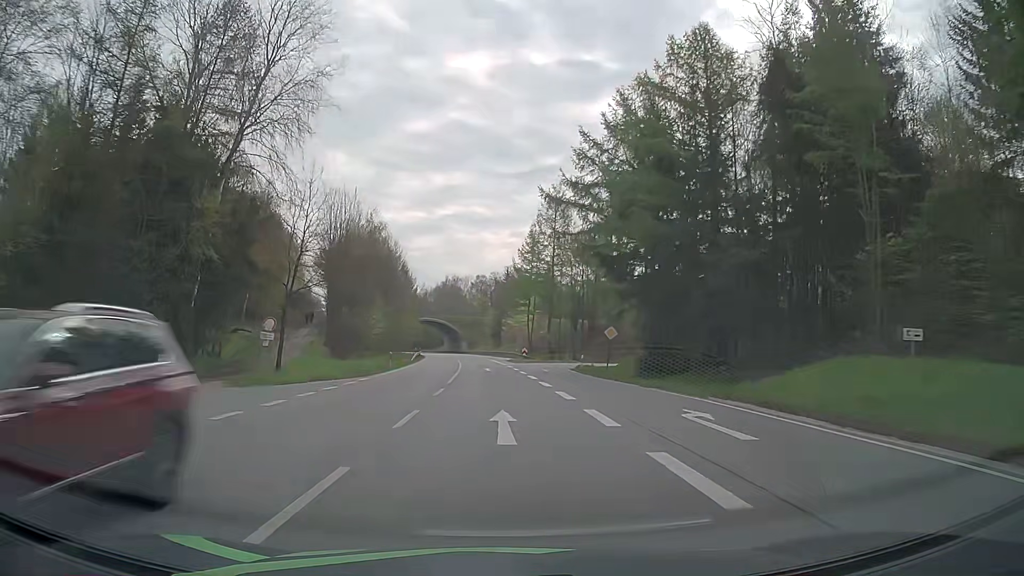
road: primary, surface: asphalt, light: Day
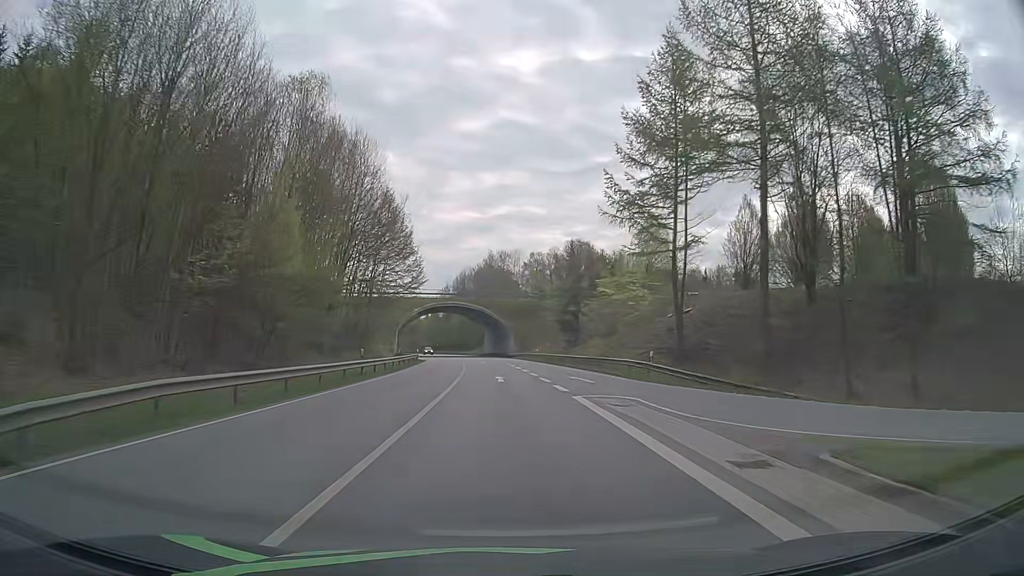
(-2.7, +62.8) m; -5°
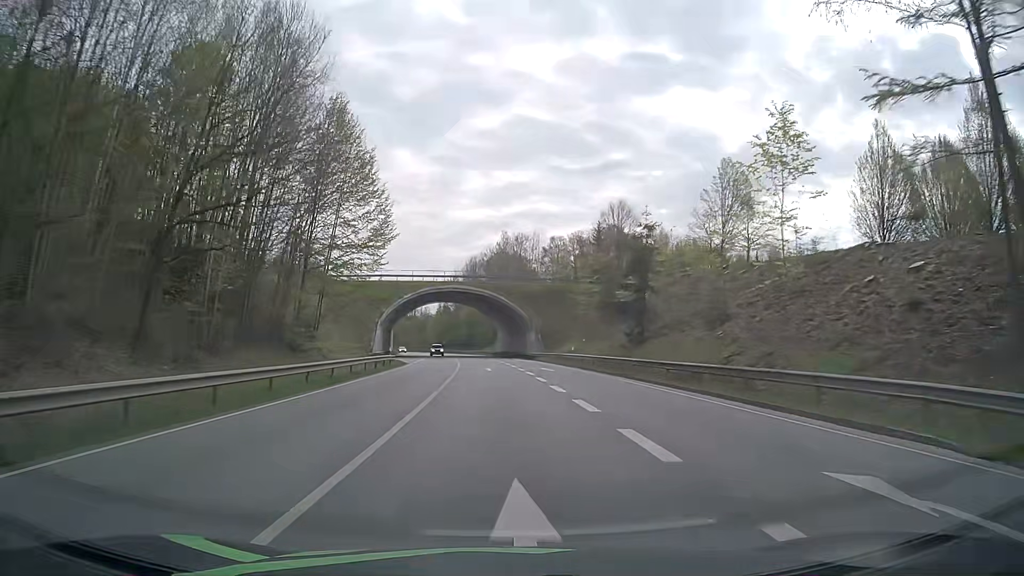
(-0.3, +25.1) m; -1°
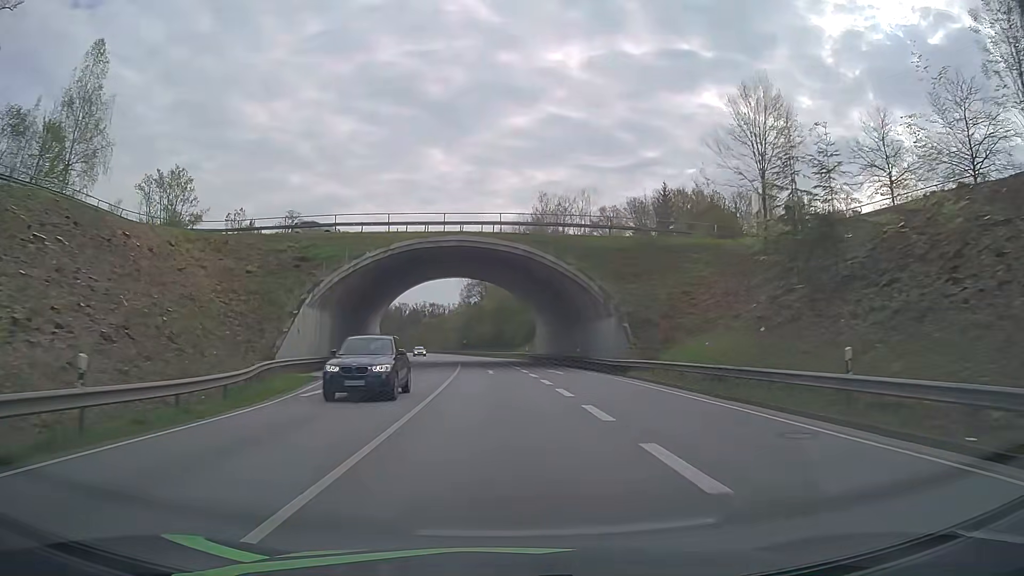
(-1.0, +37.6) m; -3°
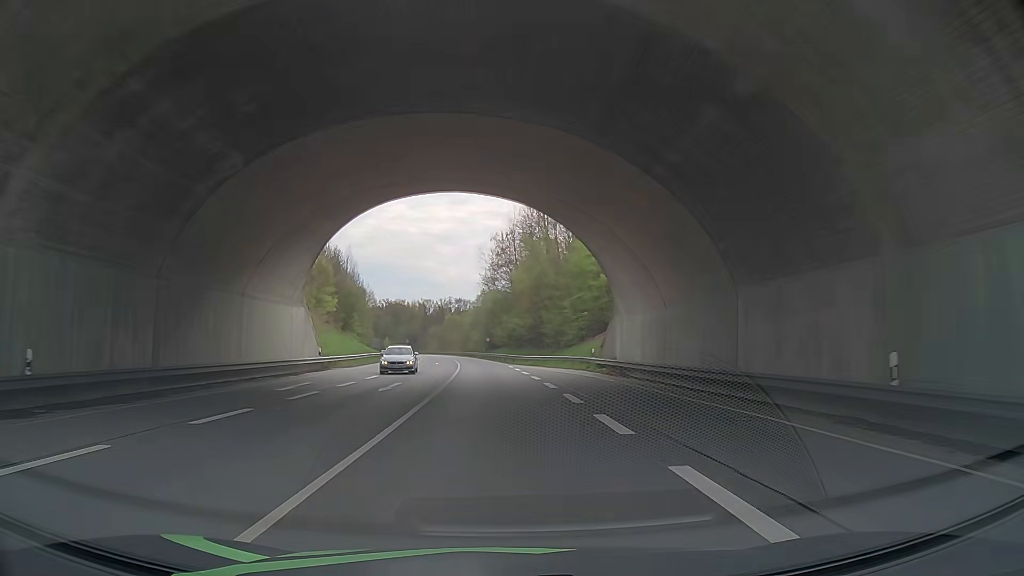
(-0.9, +37.7) m; -3°
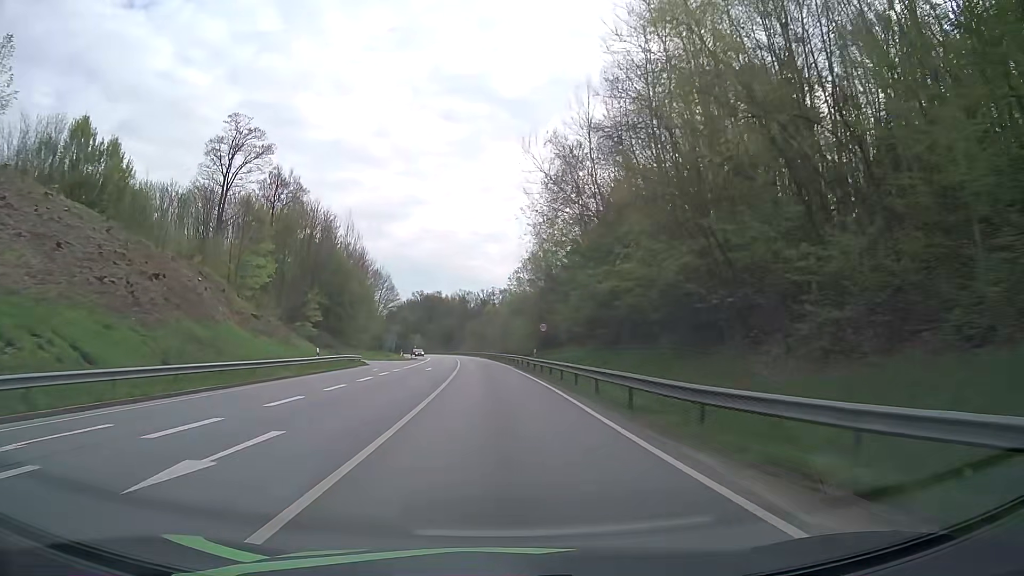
(-1.7, +50.2) m; -4°
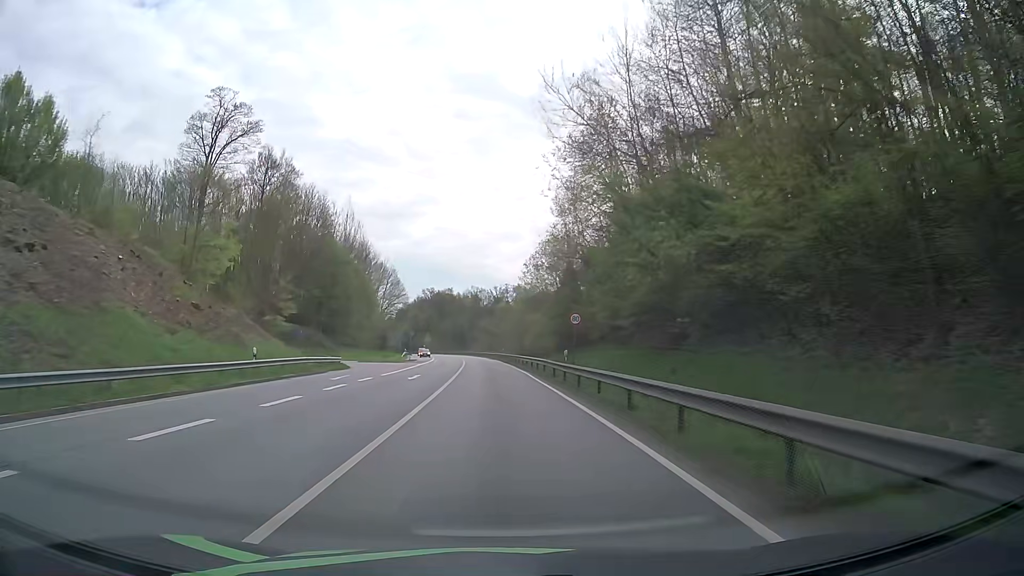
(-0.1, +12.5) m; -1°
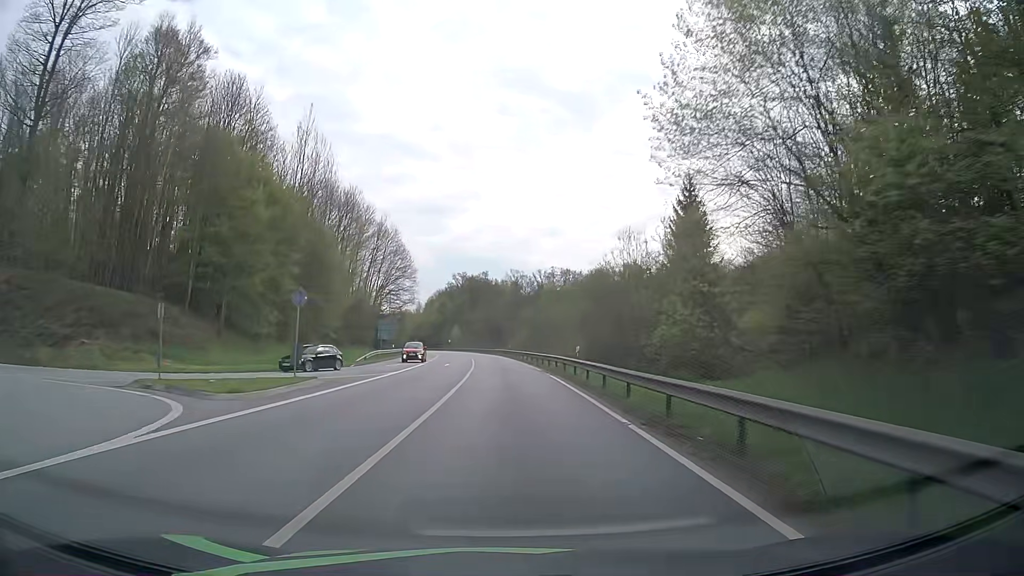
(-1.5, +50.2) m; -3°
(0, +10) (0, +20) (0, +30) (-1, +40) (-1, +50) (-1, +60) (-2, +70) (-3, +80) (-4, +90) (-5, +100) m
